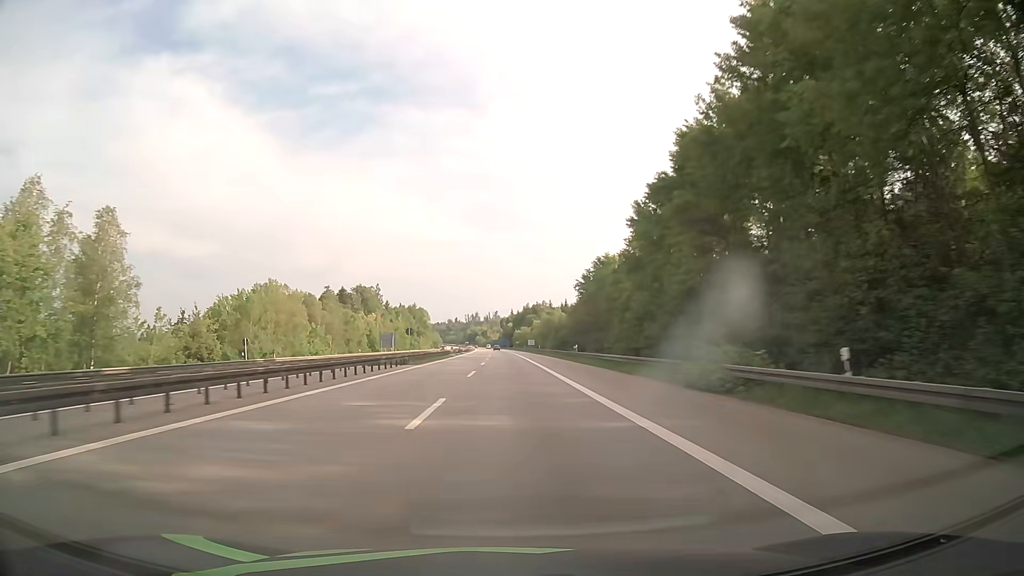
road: motorway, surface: asphalt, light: Day
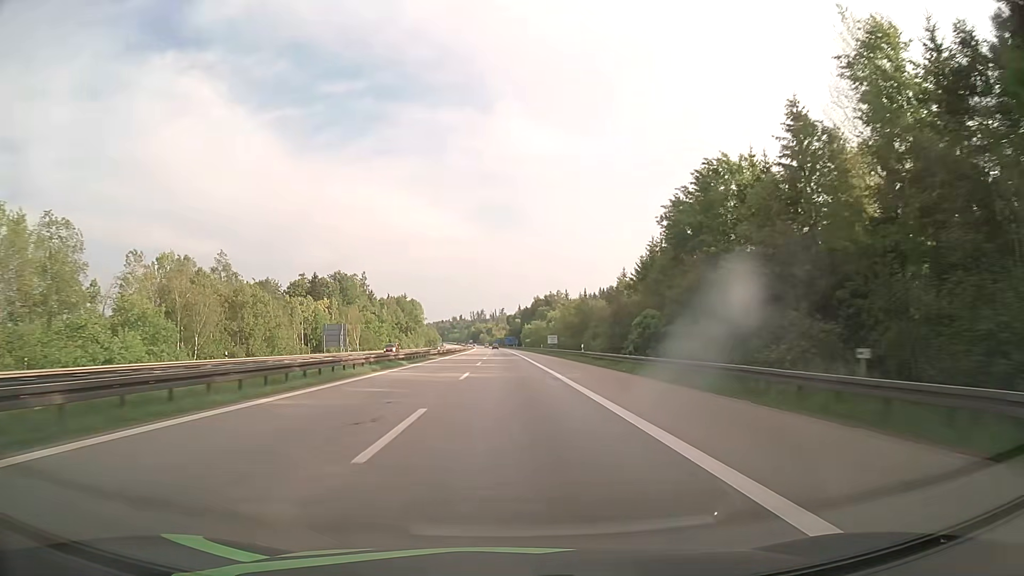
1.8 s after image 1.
(-0.2, +57.6) m; 0°
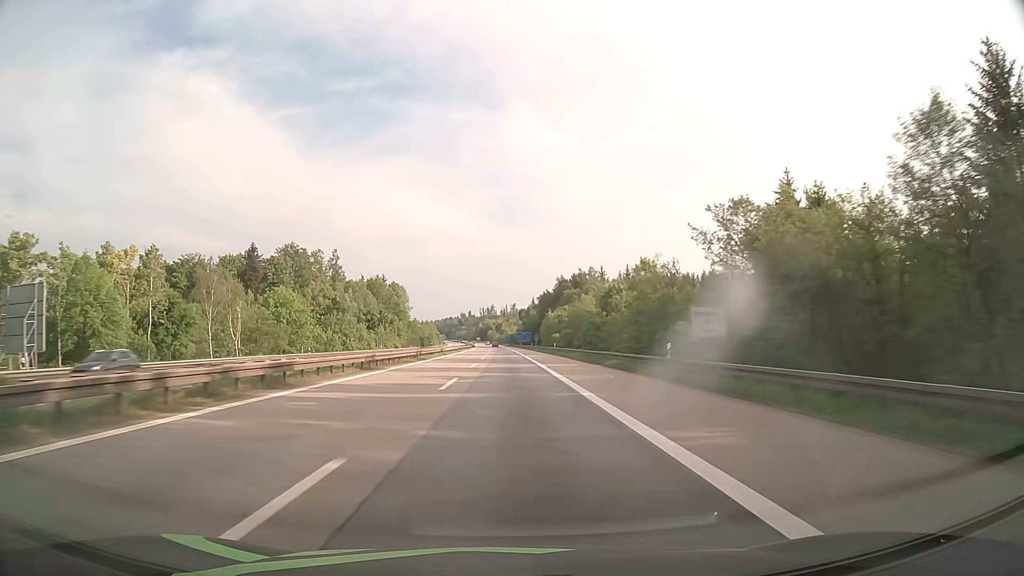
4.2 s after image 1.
(-0.6, +78.4) m; -1°
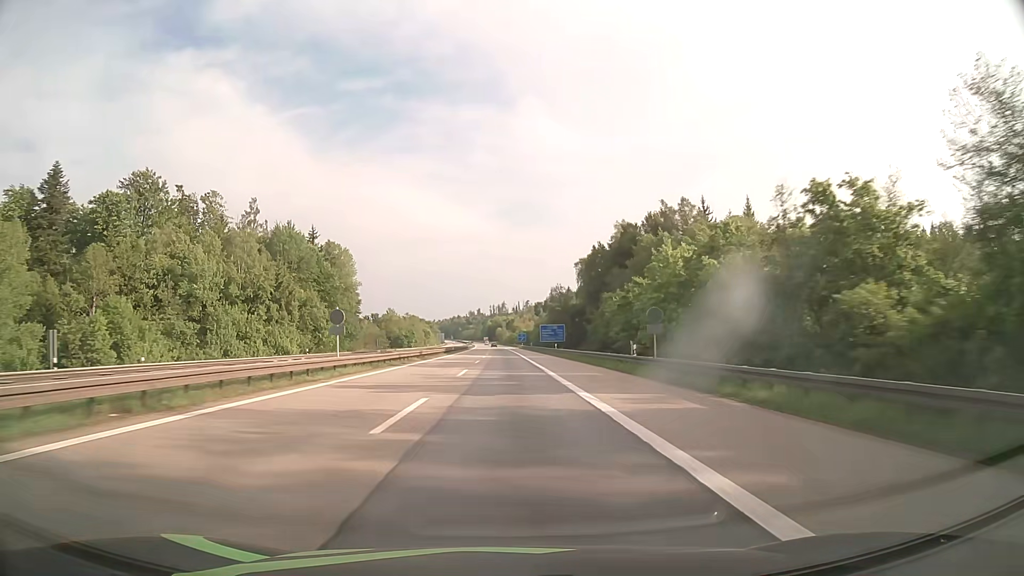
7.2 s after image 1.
(-0.9, +99.3) m; -1°
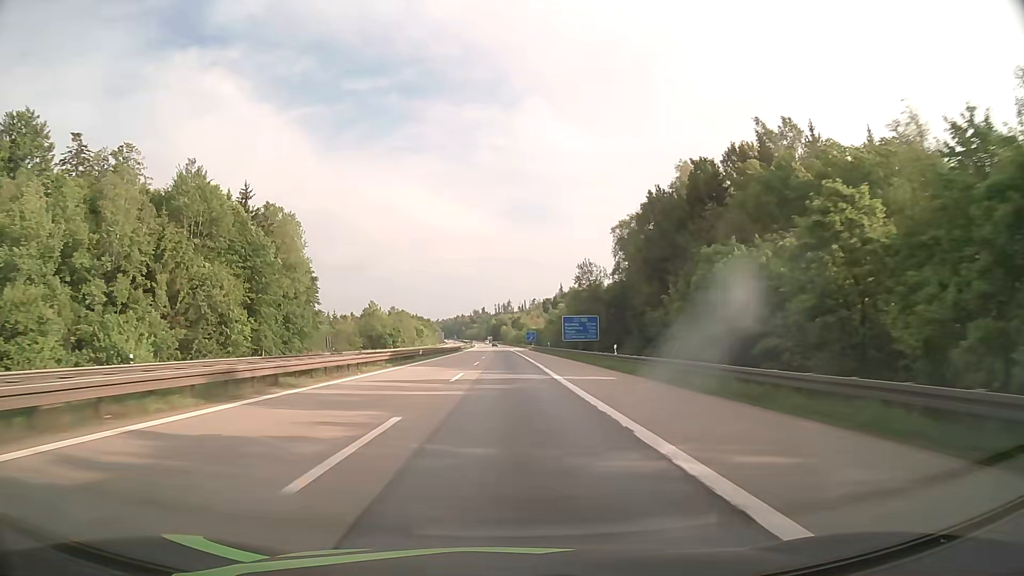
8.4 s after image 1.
(-0.2, +40.1) m; -1°
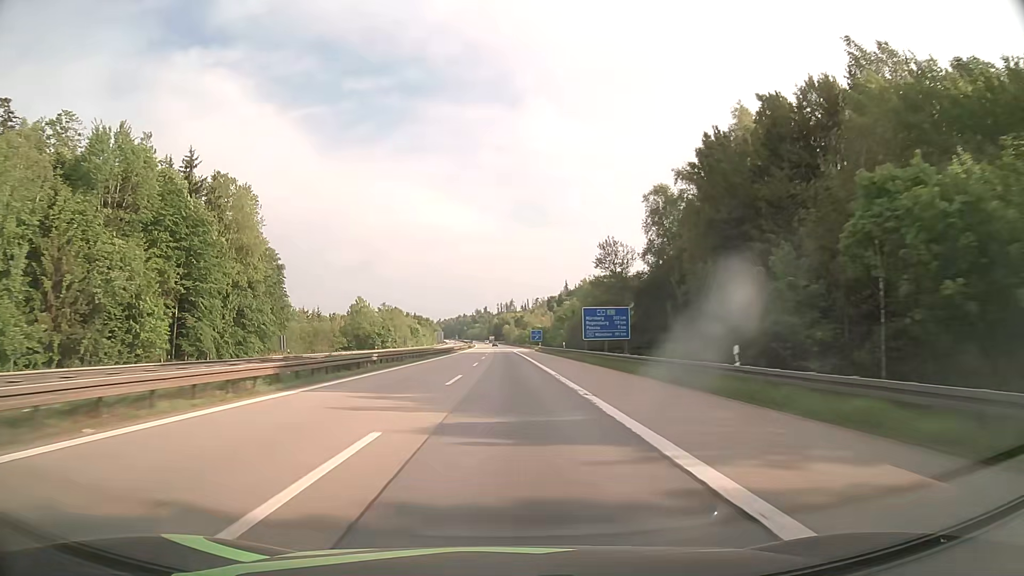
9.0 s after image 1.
(0.0, +20.1) m; 0°
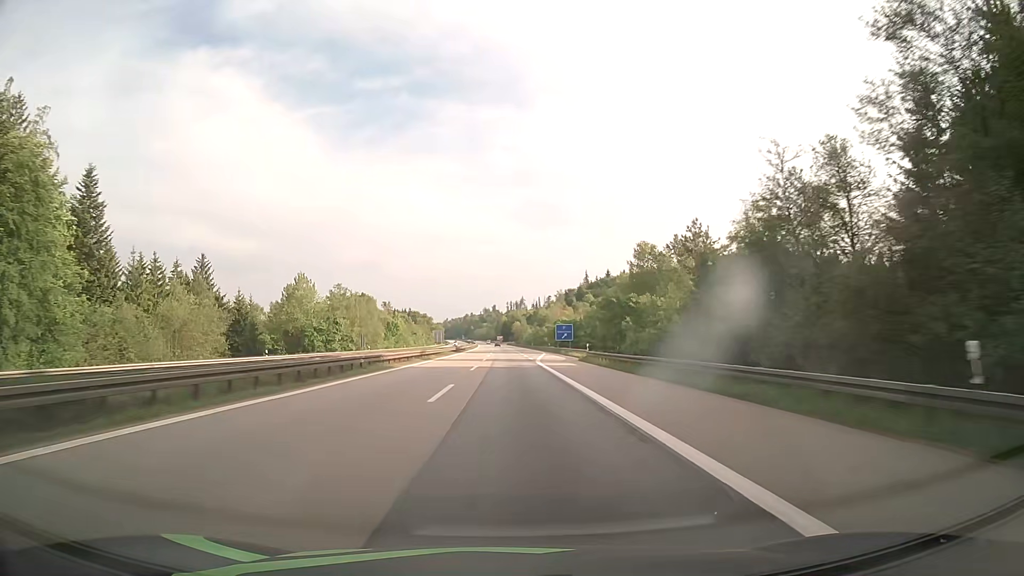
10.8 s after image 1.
(-0.6, +60.6) m; -1°
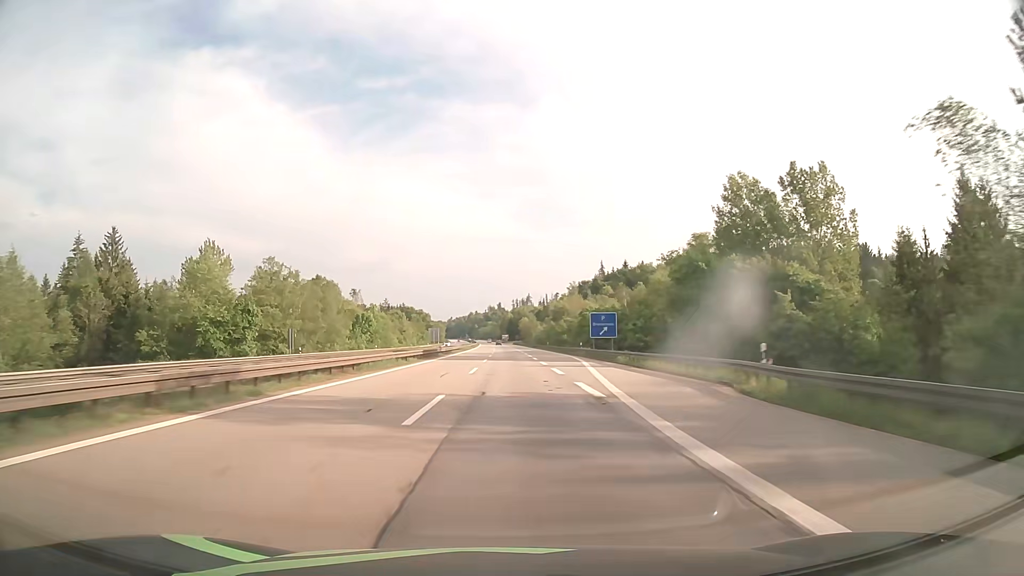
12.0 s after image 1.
(-0.1, +40.6) m; -1°
(0, +10) (0, +20) (0, +30) (0, +40) (0, +50) (0, +60) (0, +70) (0, +80) (0, +90) (0, +100) m
